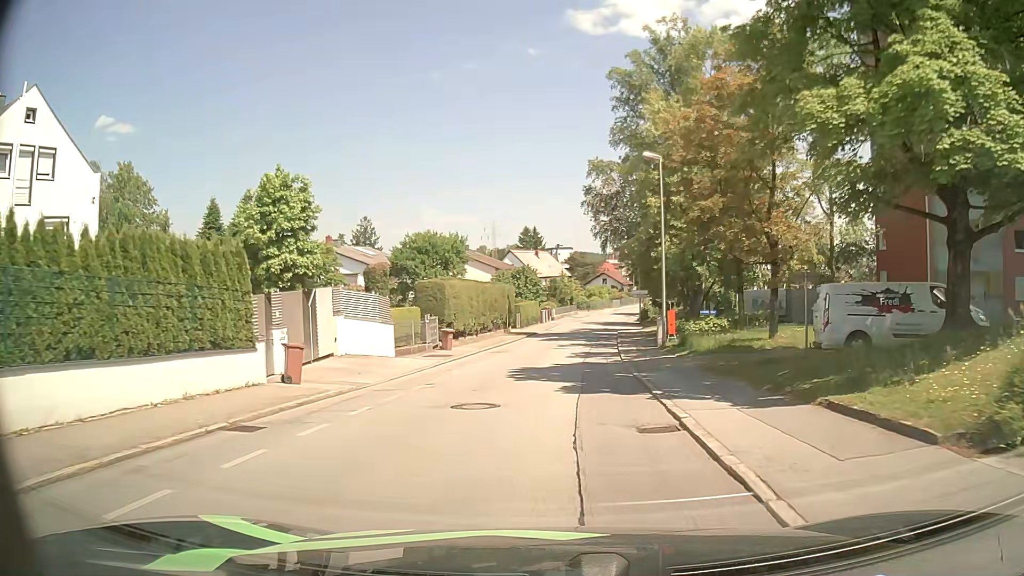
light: Day
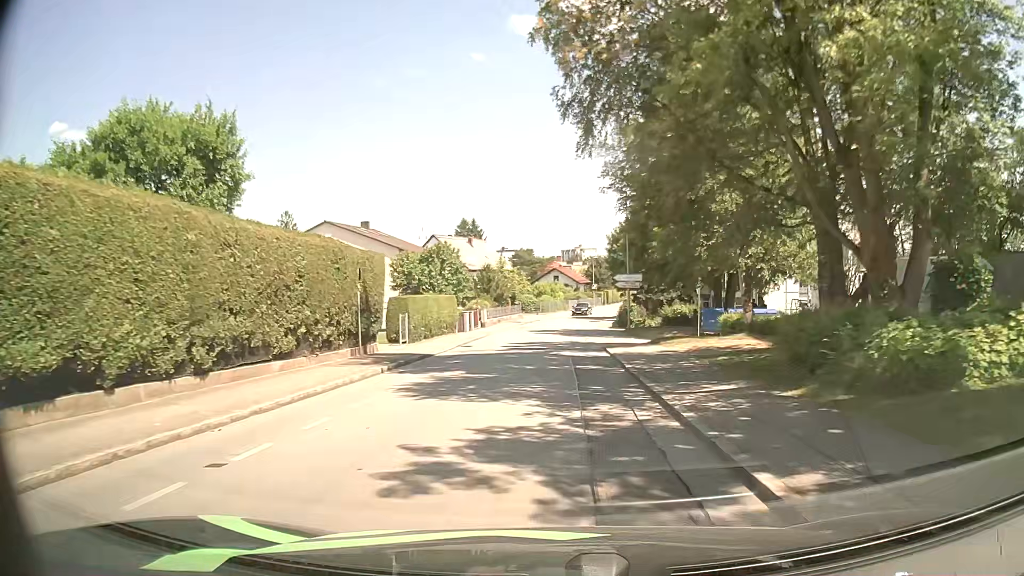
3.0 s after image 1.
(+1.0, +27.6) m; +4°
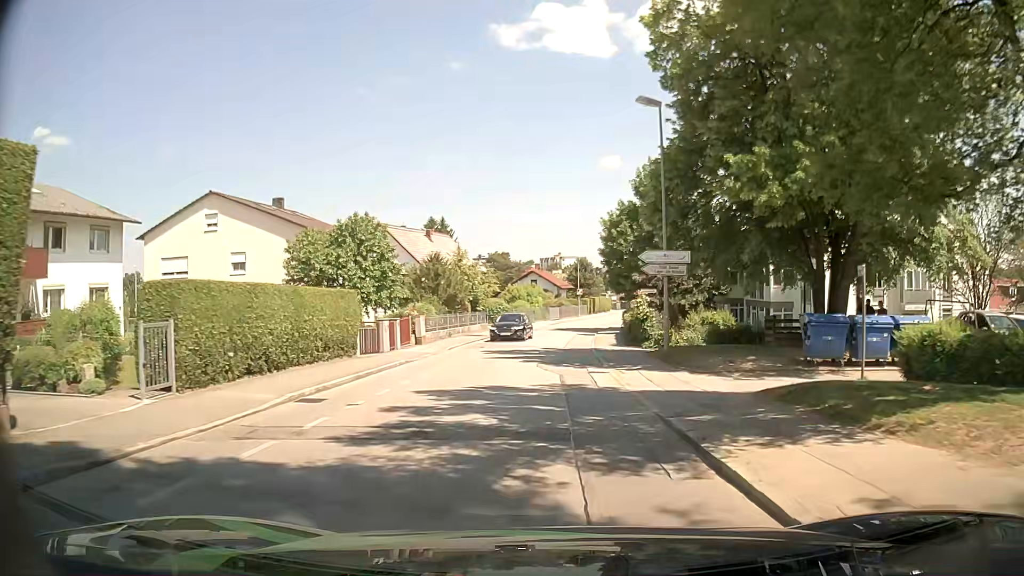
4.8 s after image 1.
(+0.3, +17.6) m; +2°
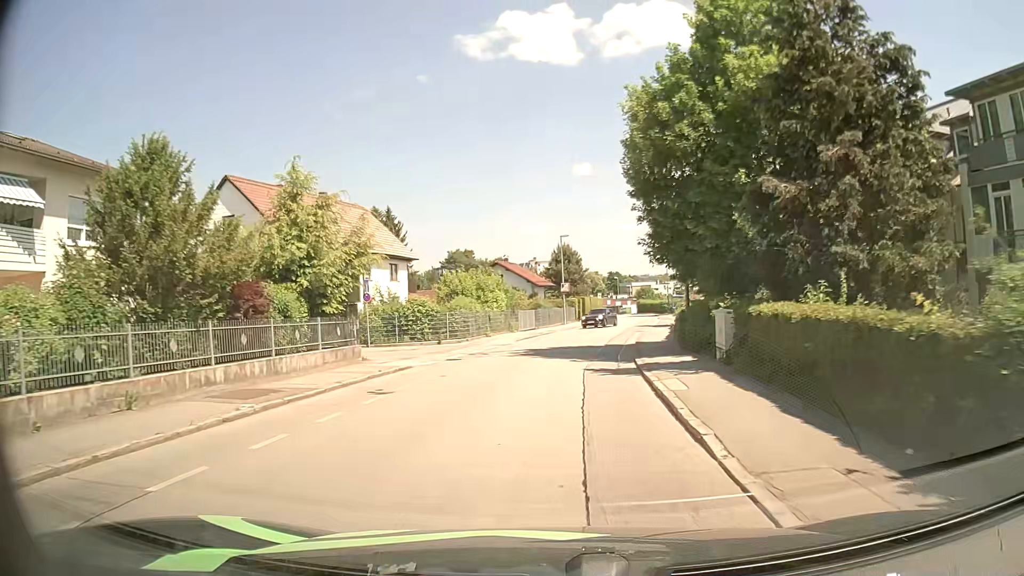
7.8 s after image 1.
(+0.7, +29.5) m; +2°
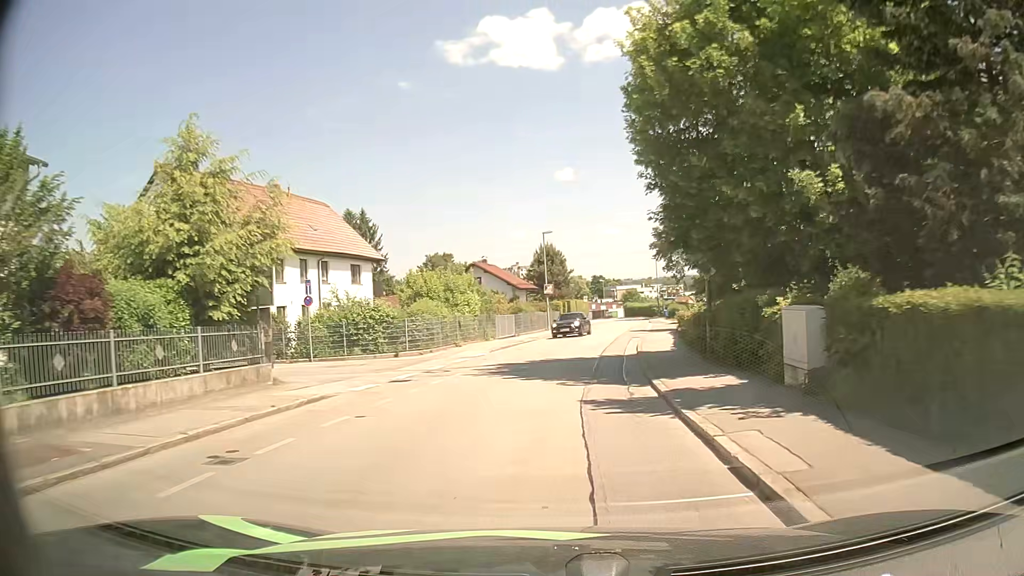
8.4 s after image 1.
(+0.1, +5.8) m; +1°
(0, +10) (+1, +20) (+2, +30) (+4, +40) (+6, +50) (+7, +59) (+9, +69) (+10, +79) (+11, +89) (+12, +99) m
